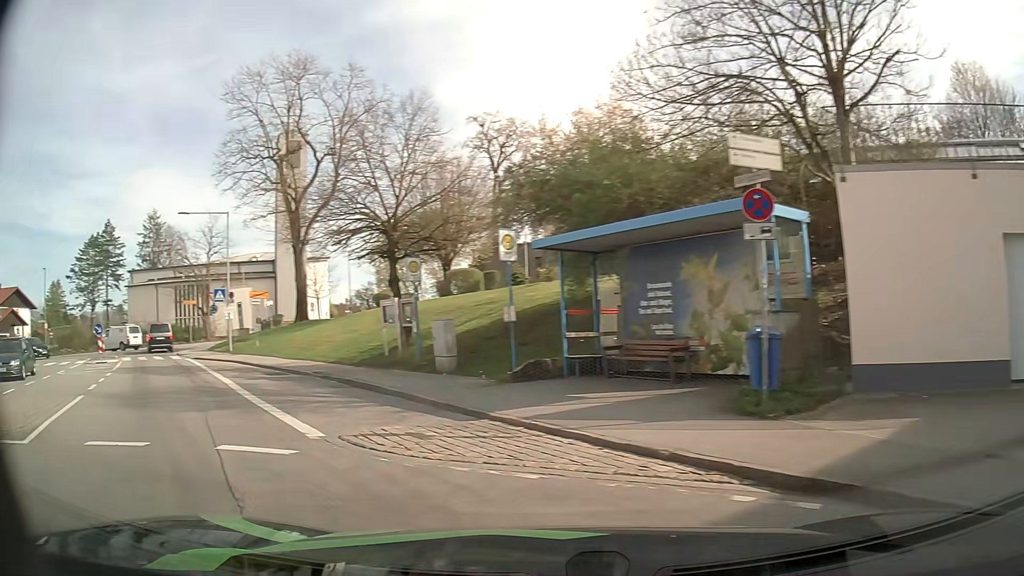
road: unclassified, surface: asphalt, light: Day
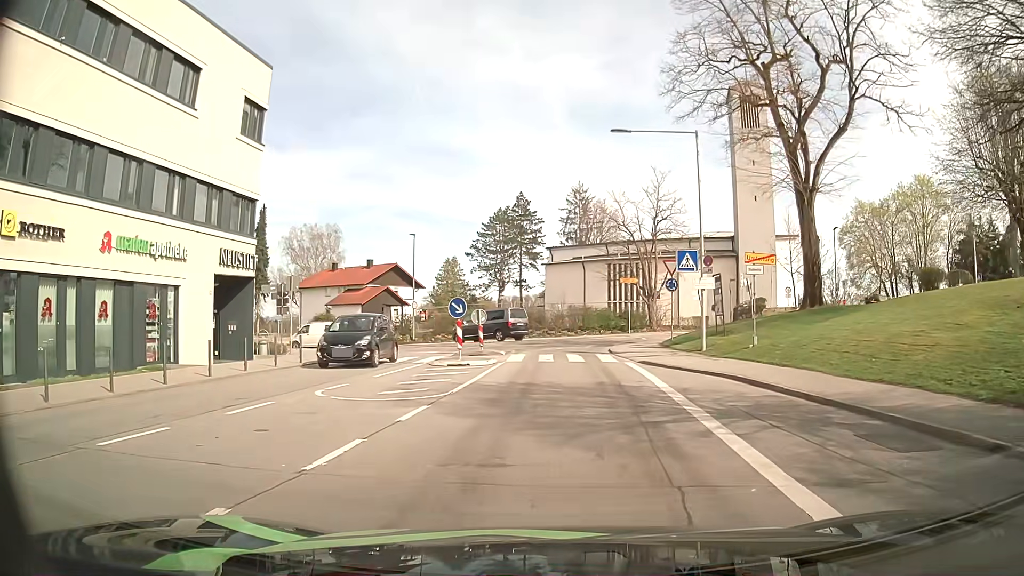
(-6.9, +13.7) m; -37°
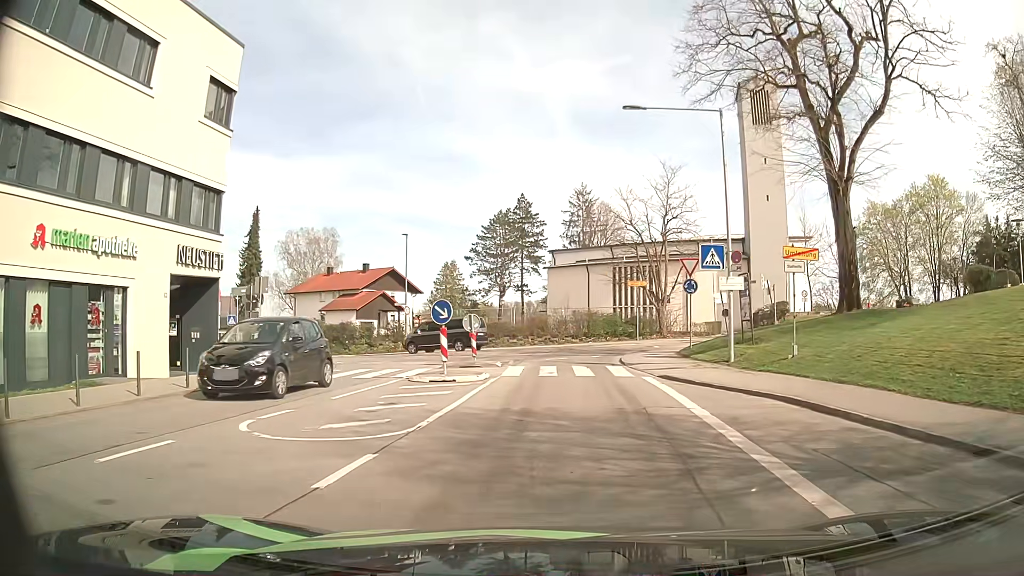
(0.0, +3.4) m; +1°
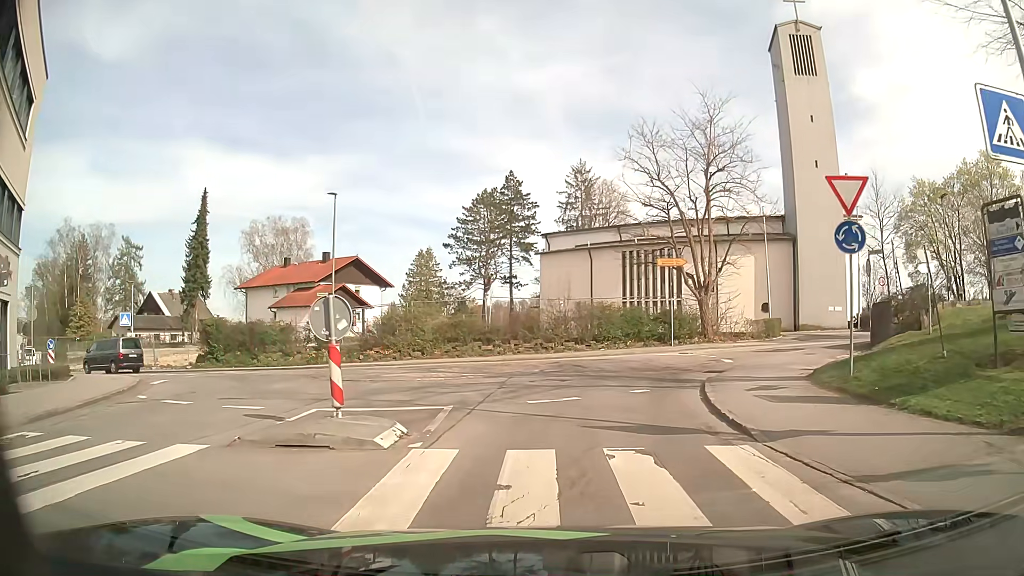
(+0.2, +14.7) m; +1°
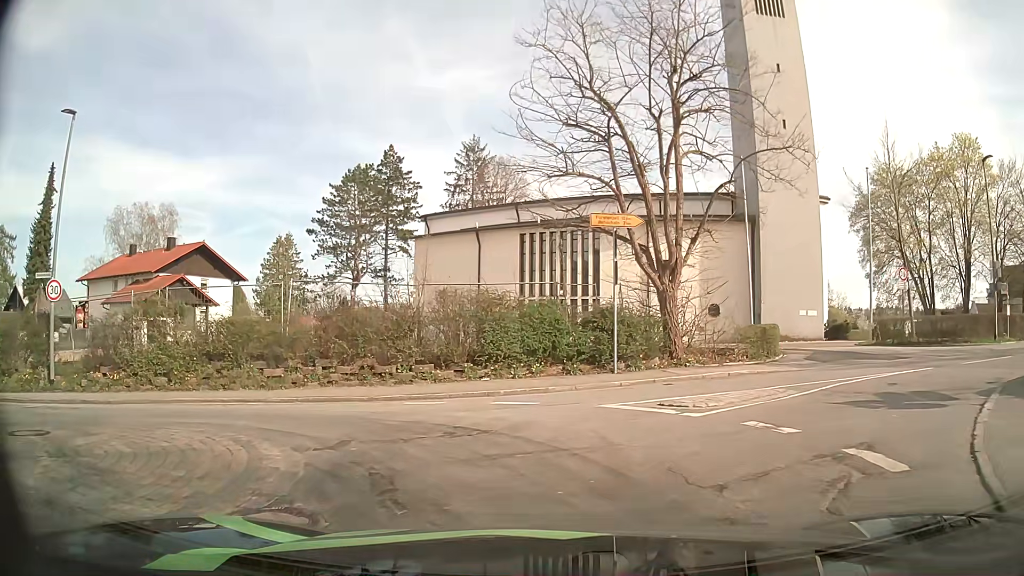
(+1.0, +14.1) m; +8°
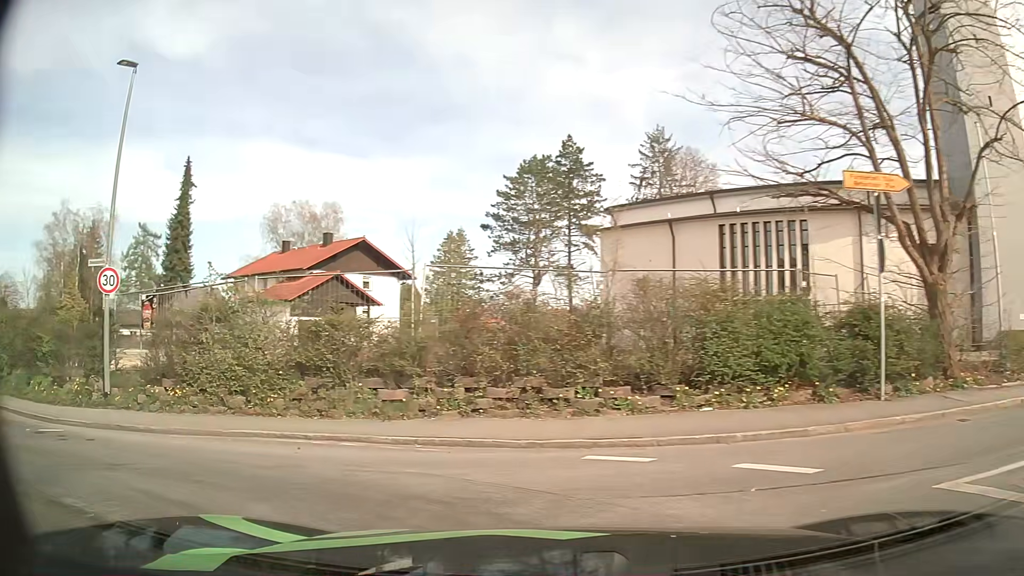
(-0.4, +5.2) m; -14°
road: tertiary
